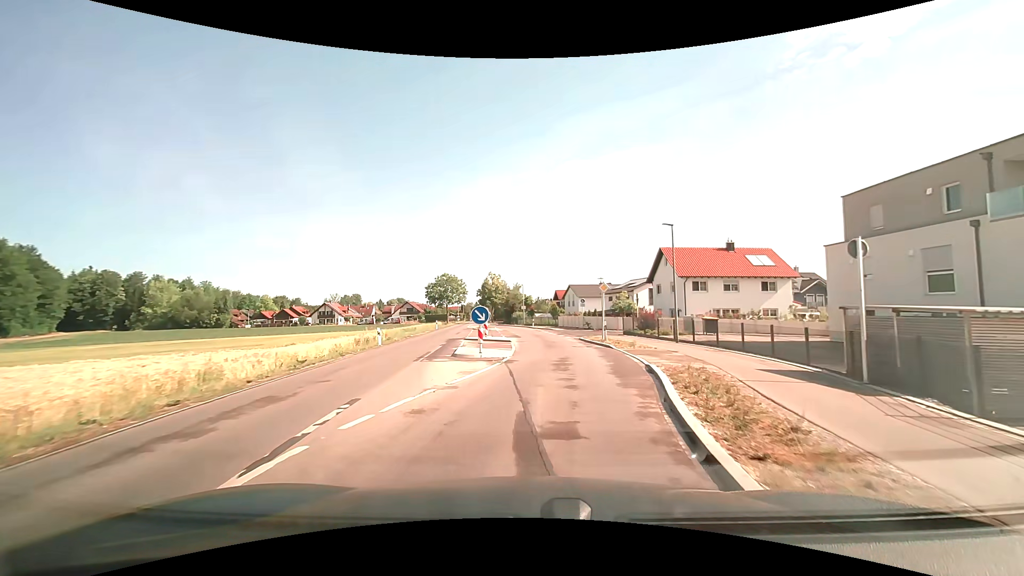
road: tertiary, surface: asphalt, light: Day
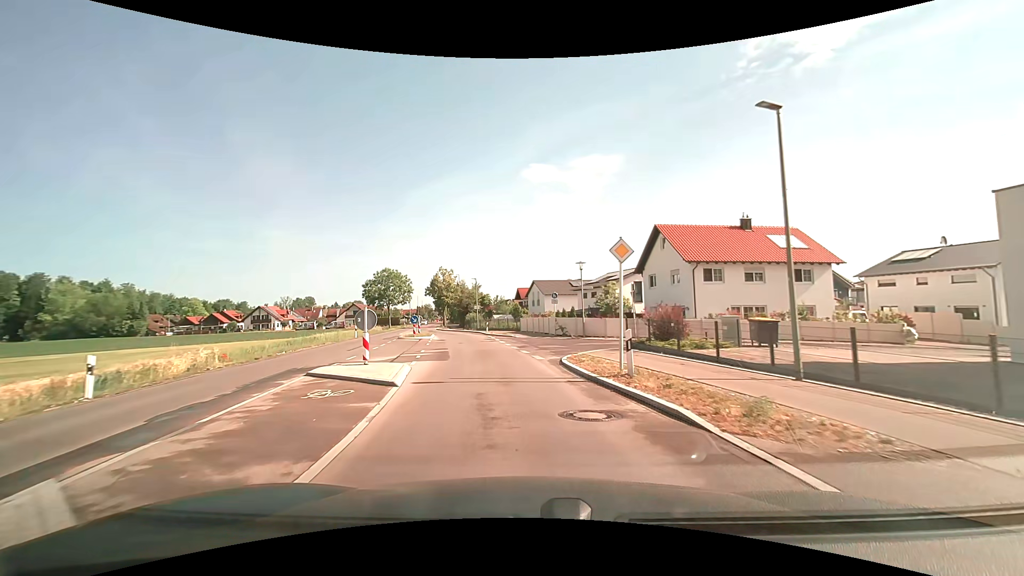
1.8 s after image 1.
(+0.9, +15.3) m; +5°
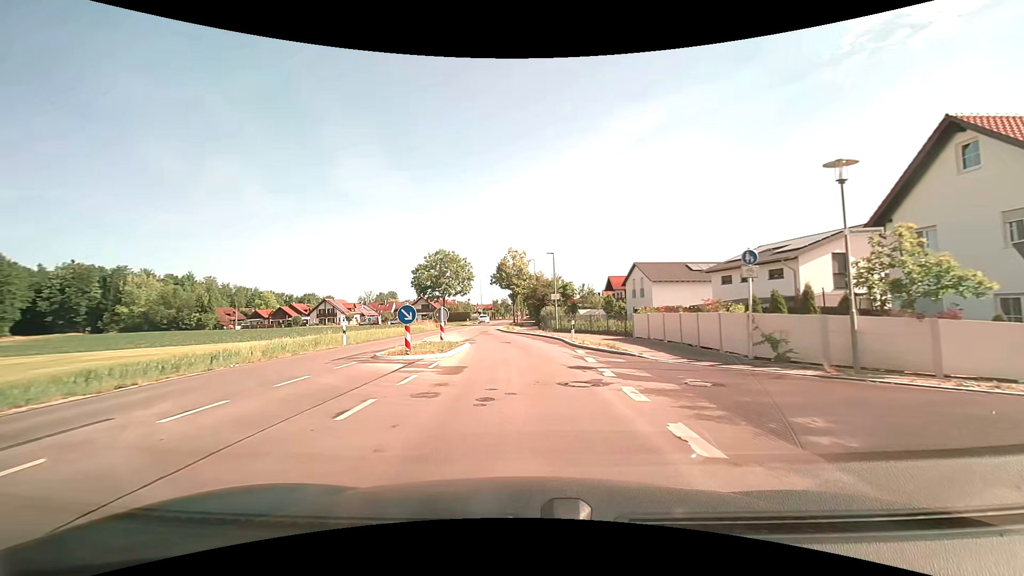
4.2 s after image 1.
(-1.7, +20.6) m; -10°
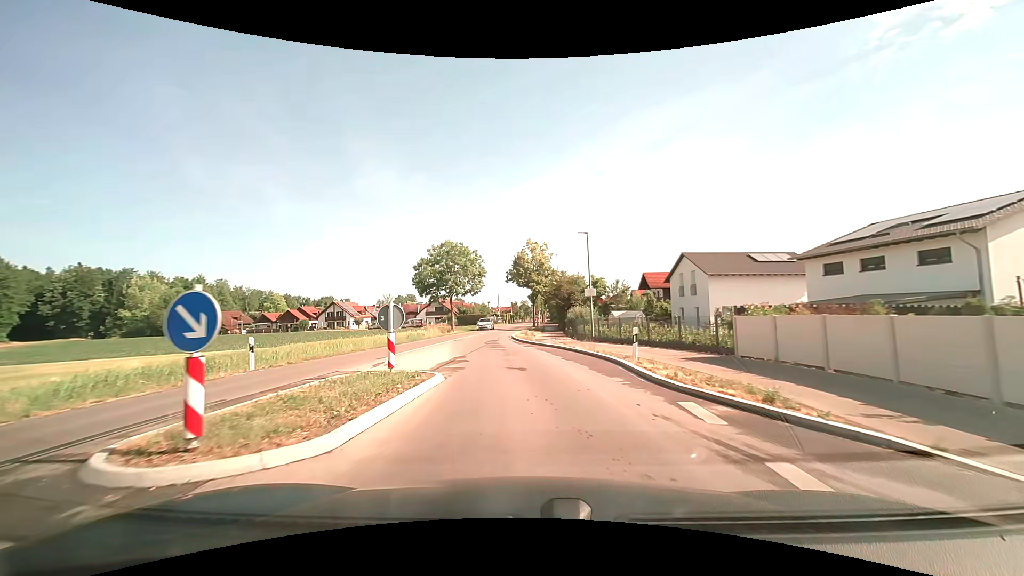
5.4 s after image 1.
(-0.2, +10.6) m; -2°
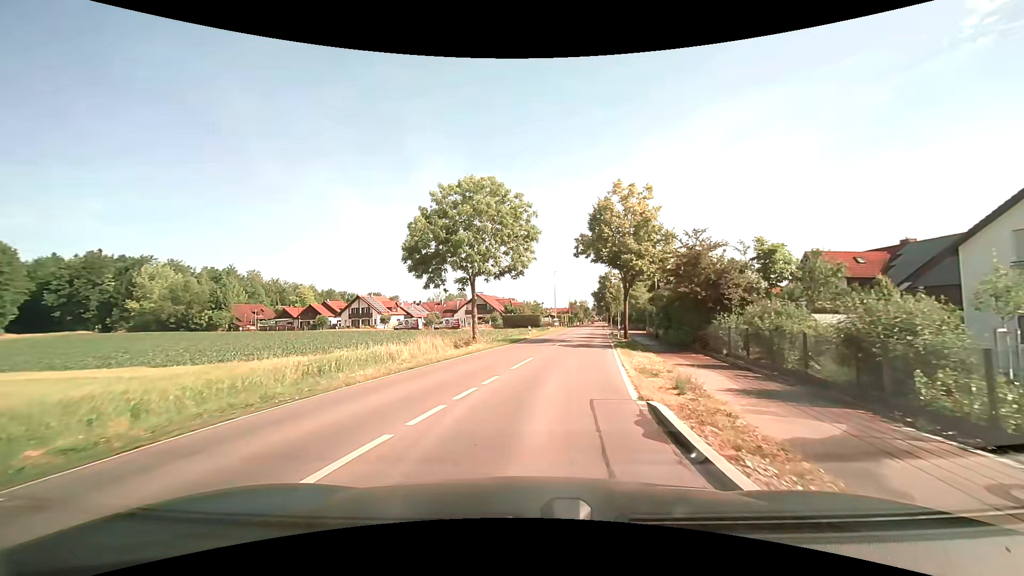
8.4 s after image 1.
(-2.1, +26.8) m; -7°
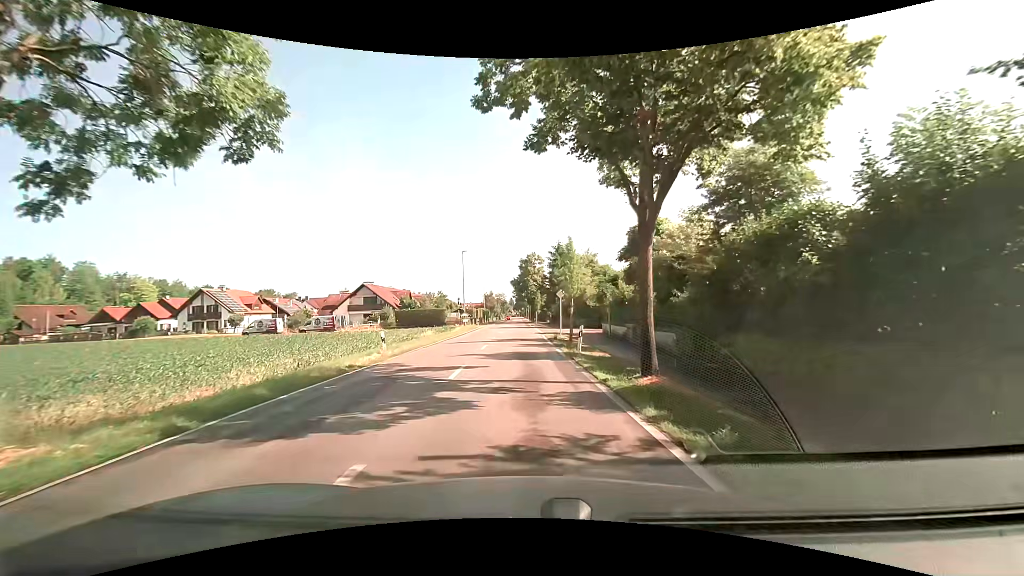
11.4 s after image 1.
(+2.2, +23.8) m; +10°
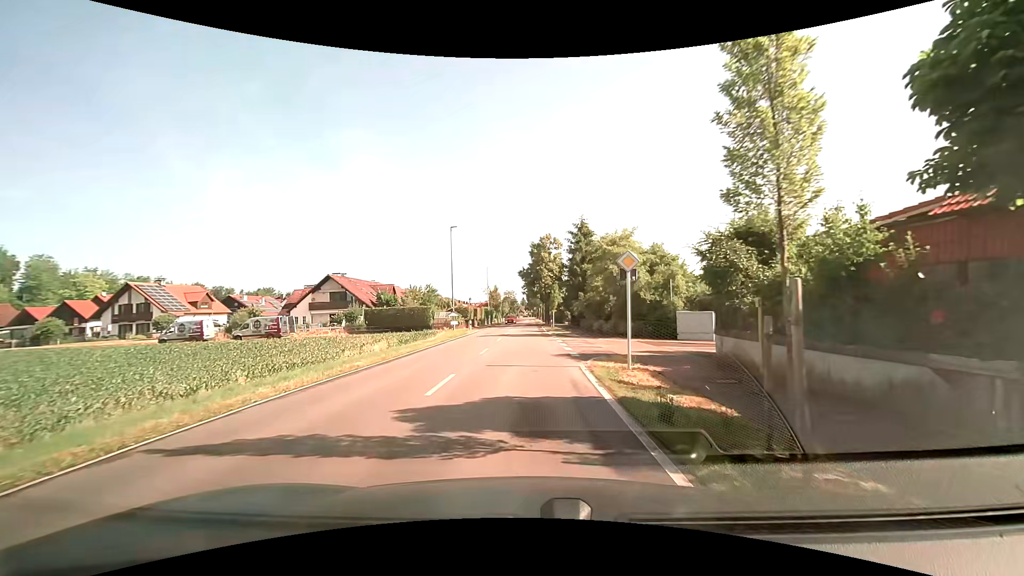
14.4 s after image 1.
(0.0, +20.2) m; -1°
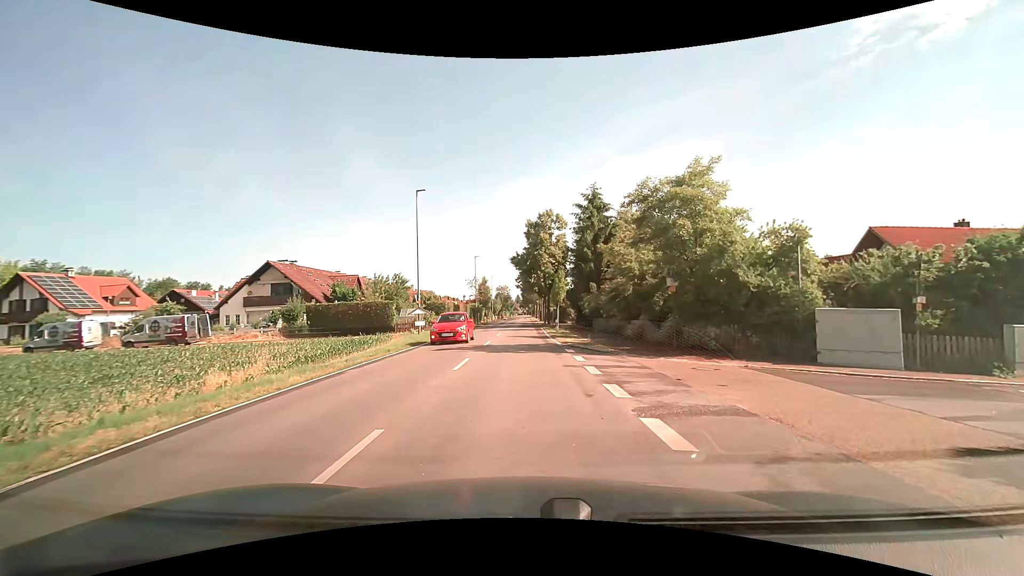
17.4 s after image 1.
(-0.1, +14.3) m; 0°
